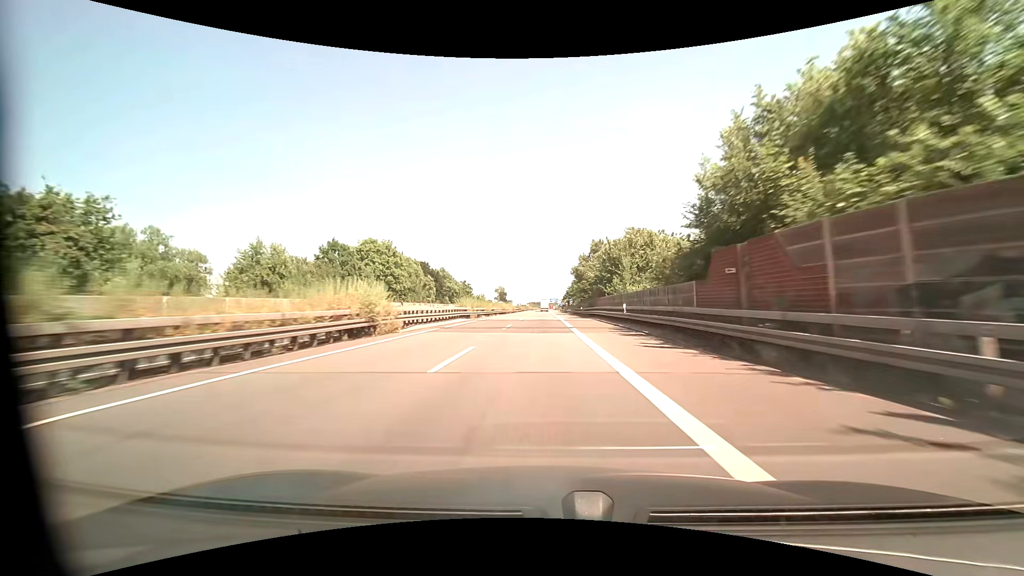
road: motorway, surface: asphalt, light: Day
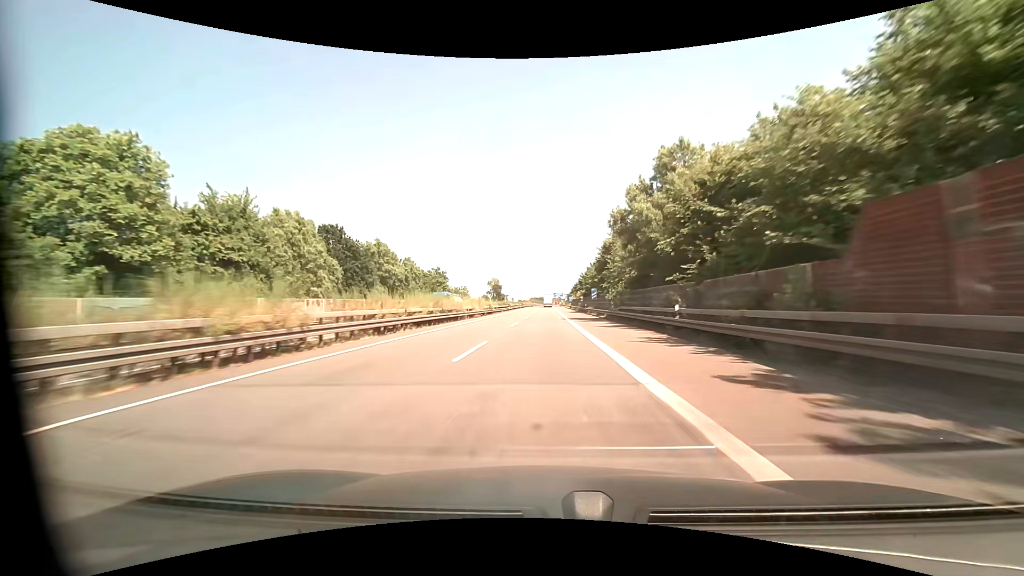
(-0.1, +52.9) m; 0°
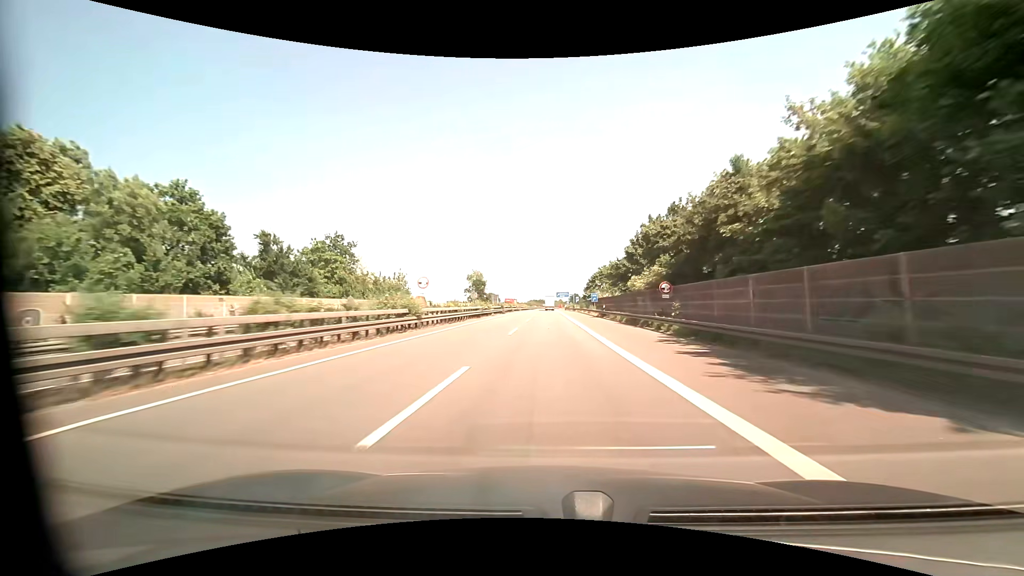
(-0.3, +69.1) m; 0°
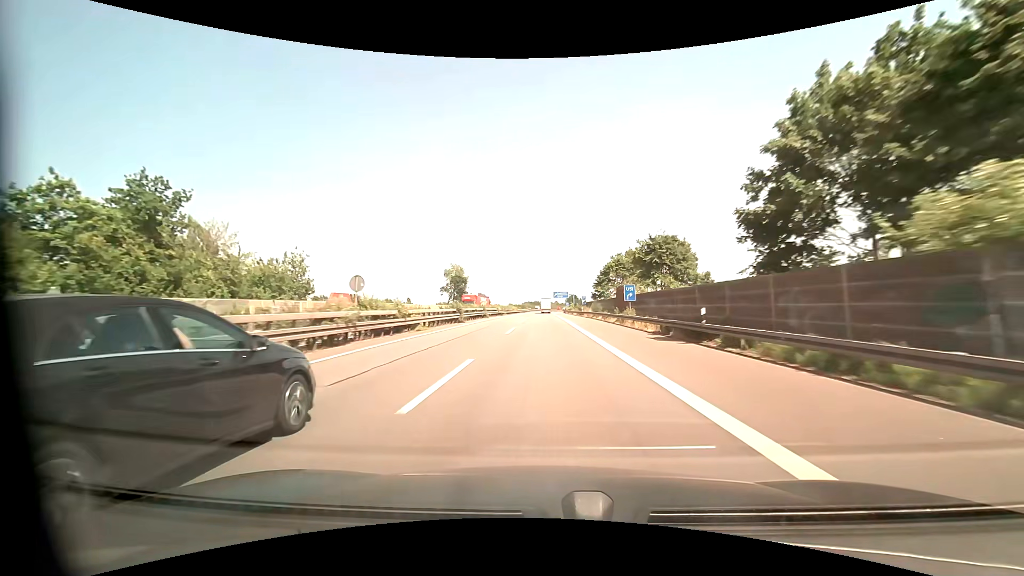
(0.0, +34.4) m; 0°
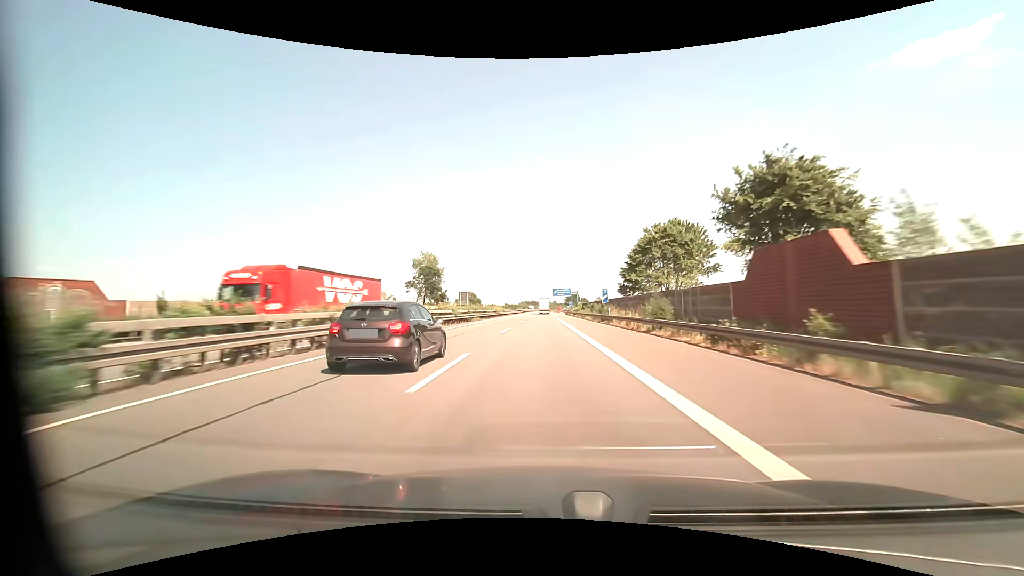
(0.0, +34.4) m; 0°
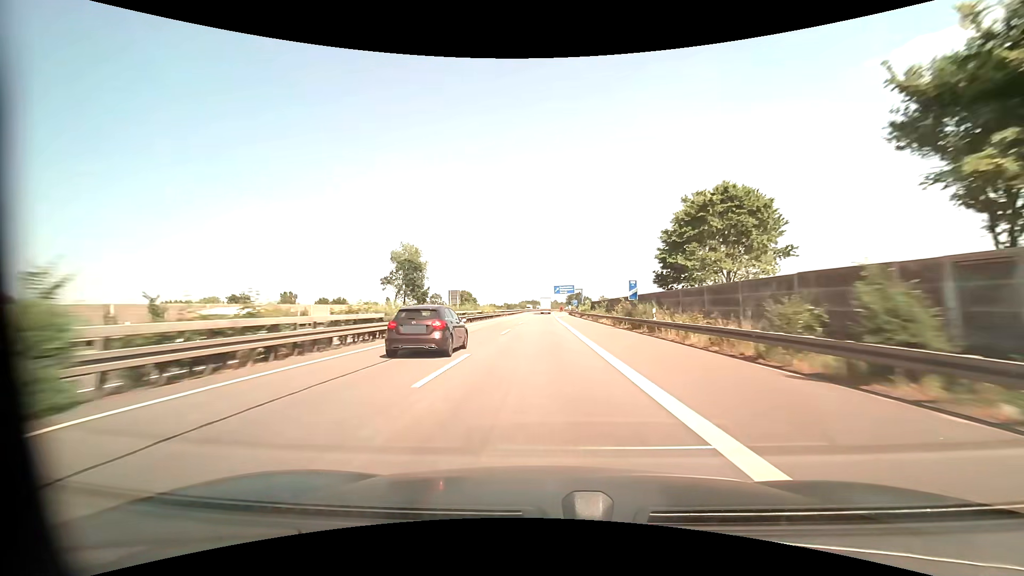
(0.0, +17.2) m; 0°
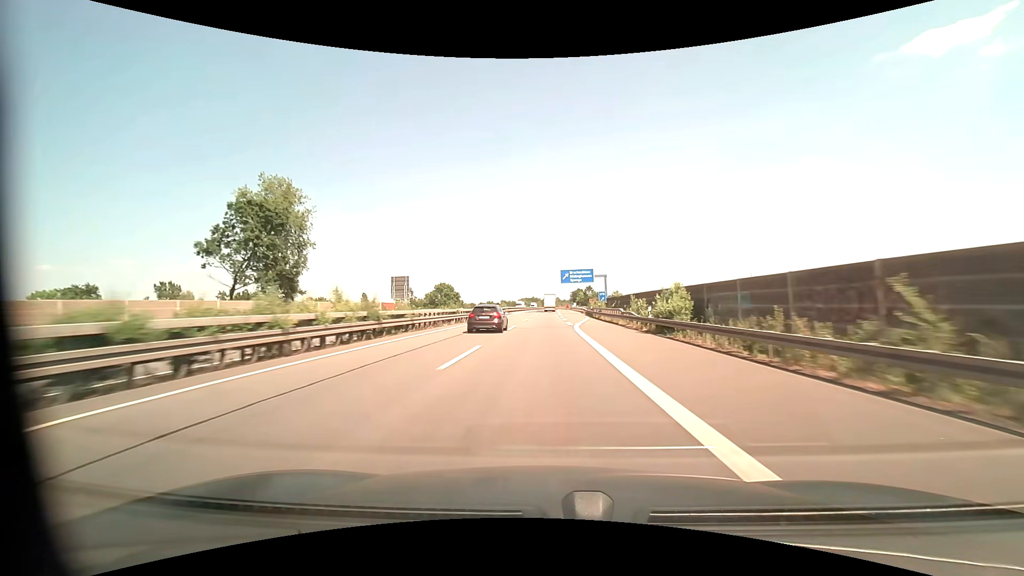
(-0.1, +51.5) m; 0°
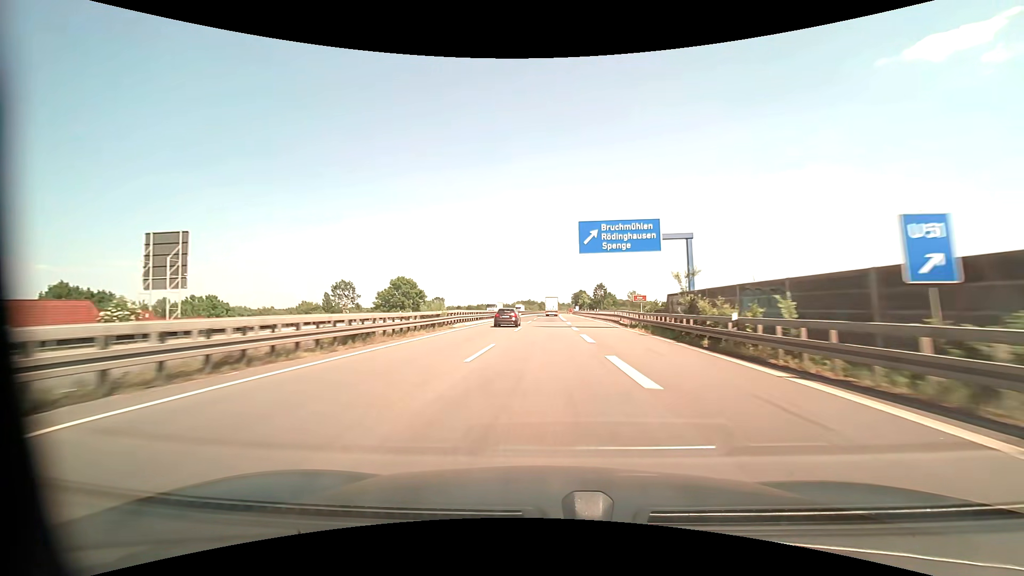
(+0.2, +51.8) m; 0°
(0, +10) (0, +20) (0, +30) (0, +40) (0, +50) (0, +60) (0, +70) (0, +80) (0, +90) (+1, +100) m
